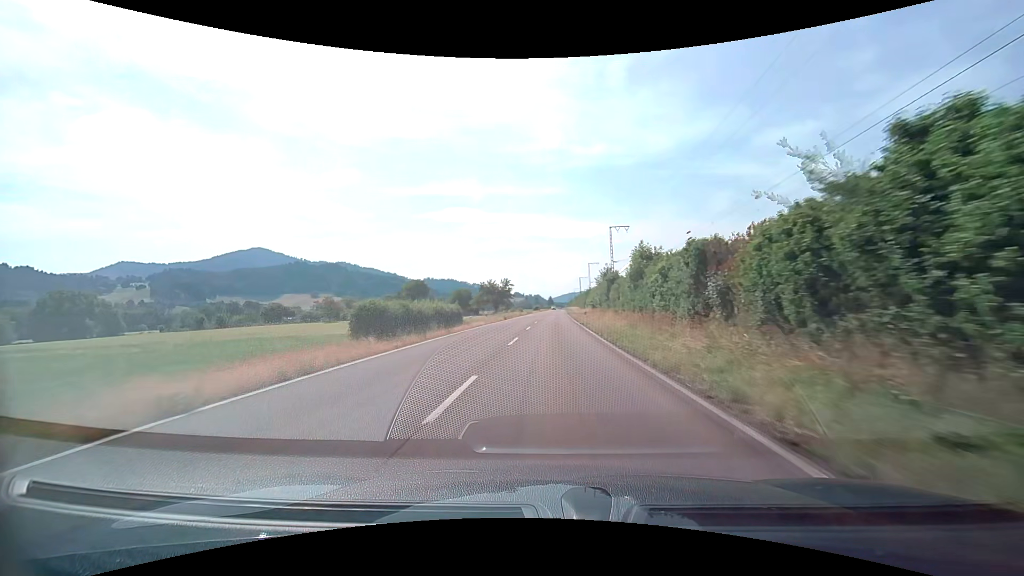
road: tertiary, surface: asphalt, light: Day
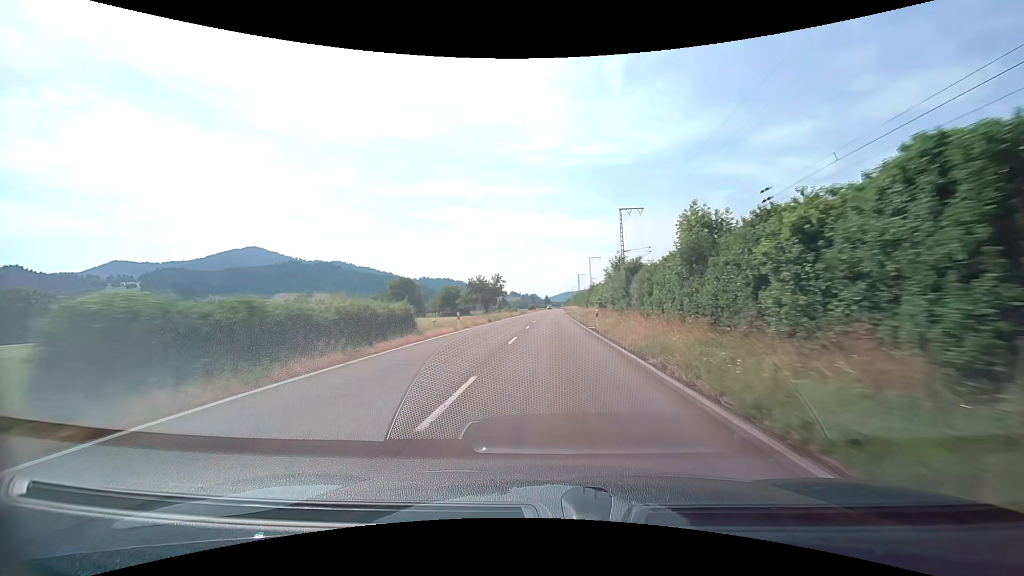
(0.0, +12.3) m; 0°
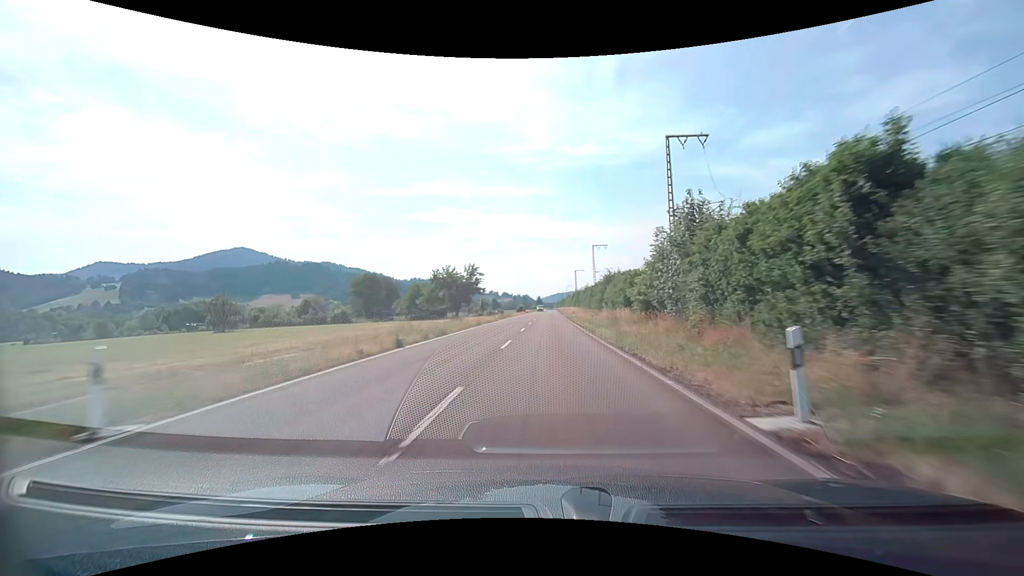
(+0.2, +25.0) m; +1°
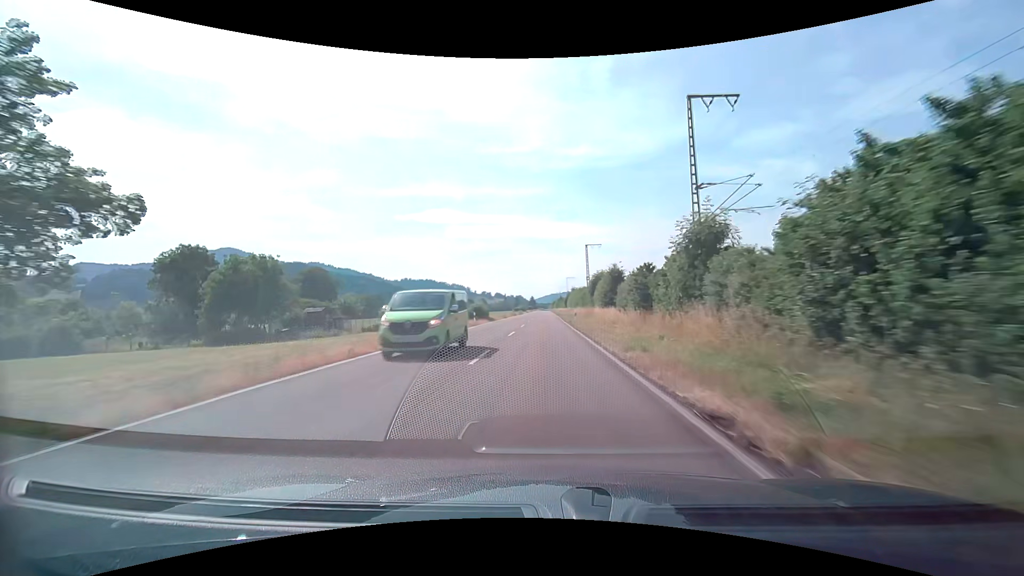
(+1.0, +64.6) m; +1°
